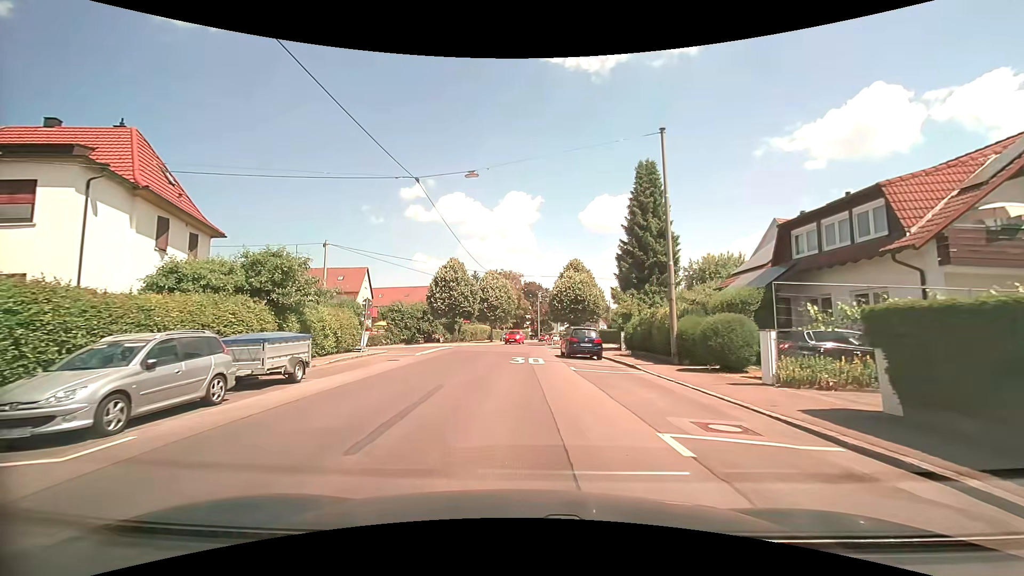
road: residential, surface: asphalt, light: Day
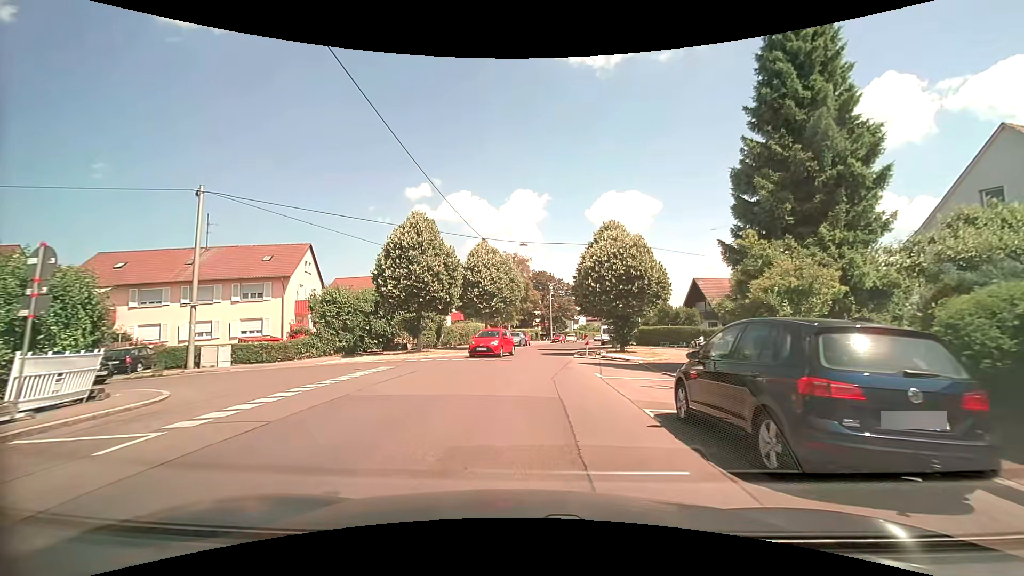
(-0.3, +19.4) m; 0°
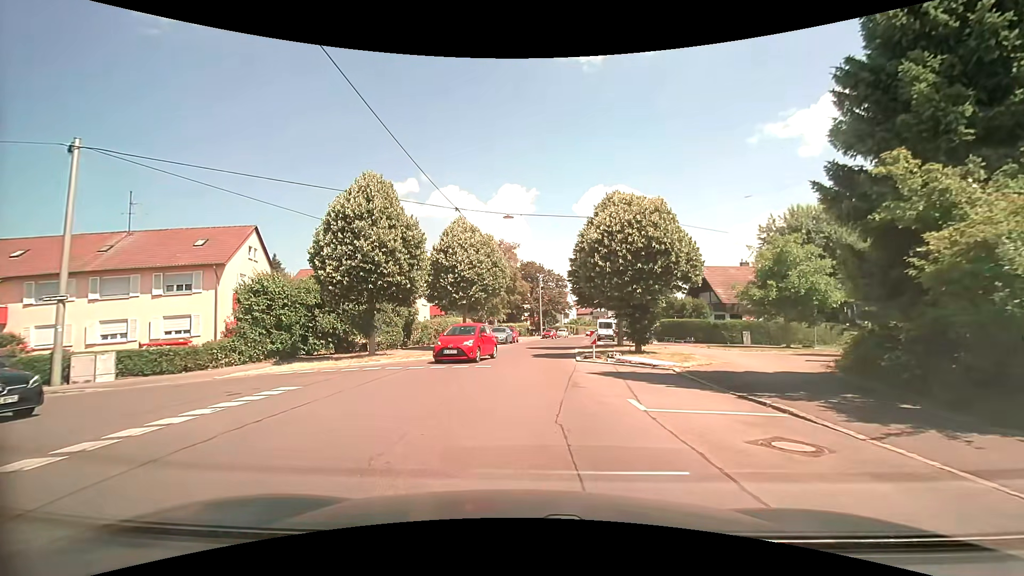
(0.0, +6.6) m; 0°
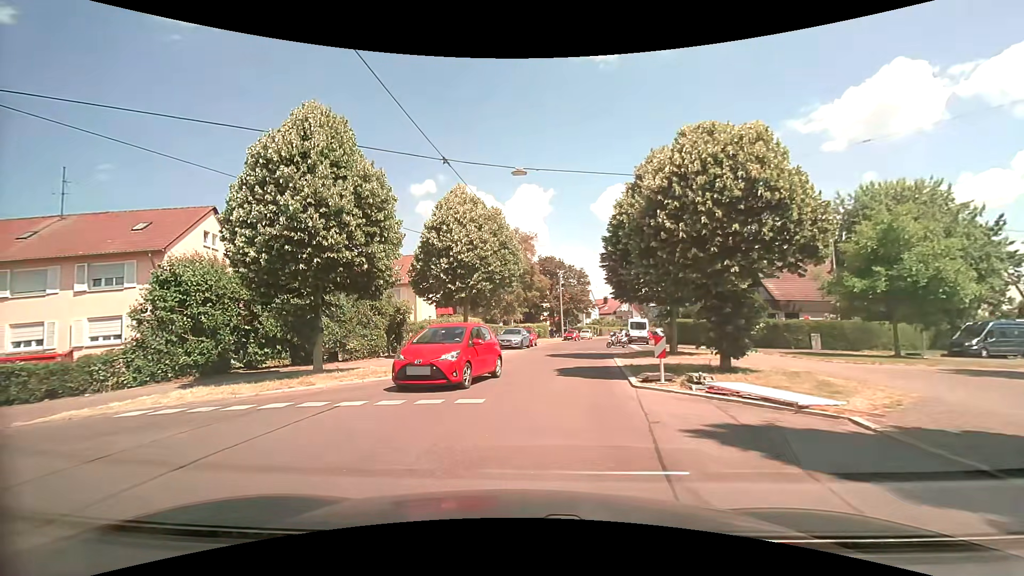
(+0.1, +7.3) m; -2°
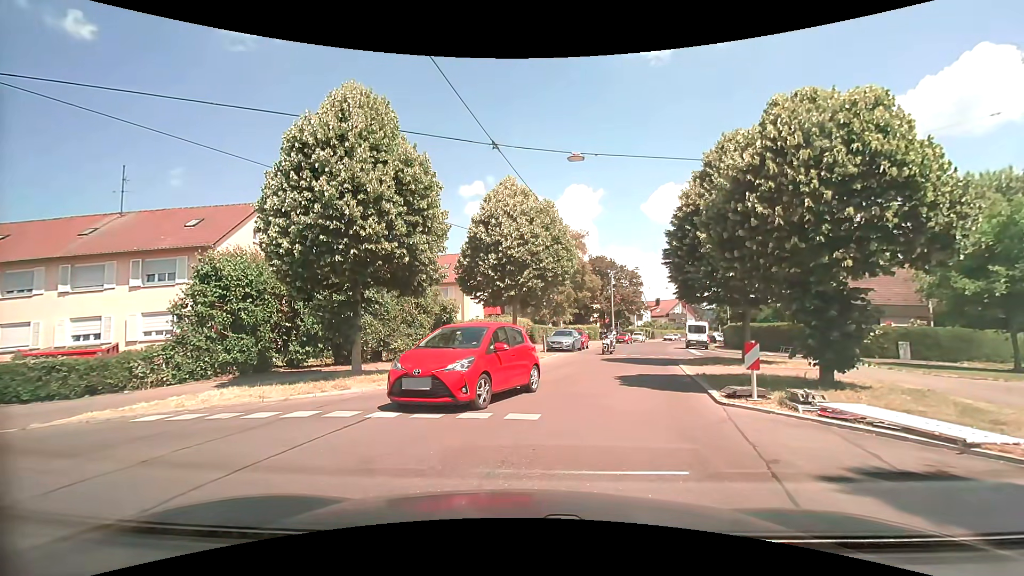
(0.0, +1.3) m; -2°
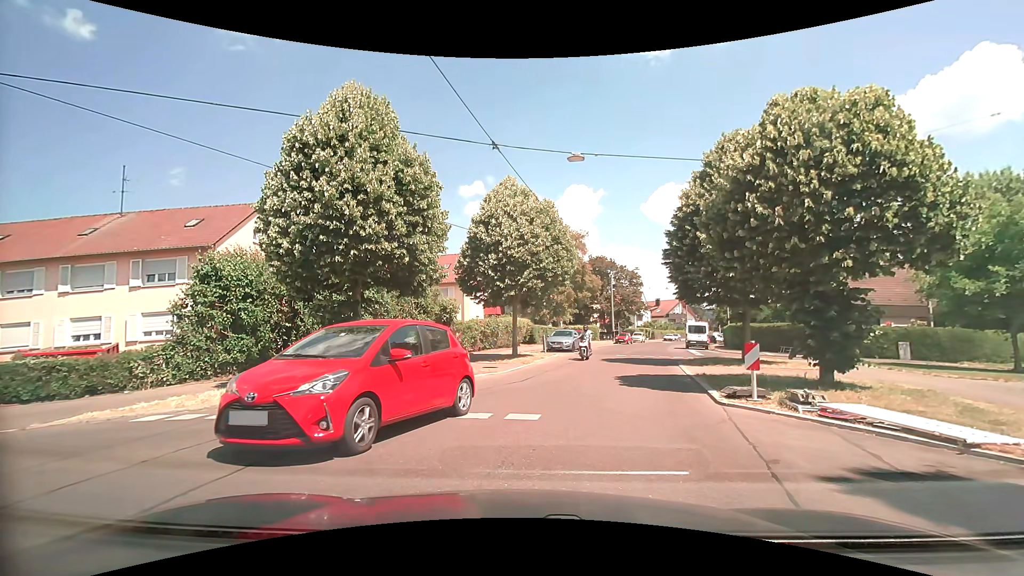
(0.0, 0.0) m; 0°
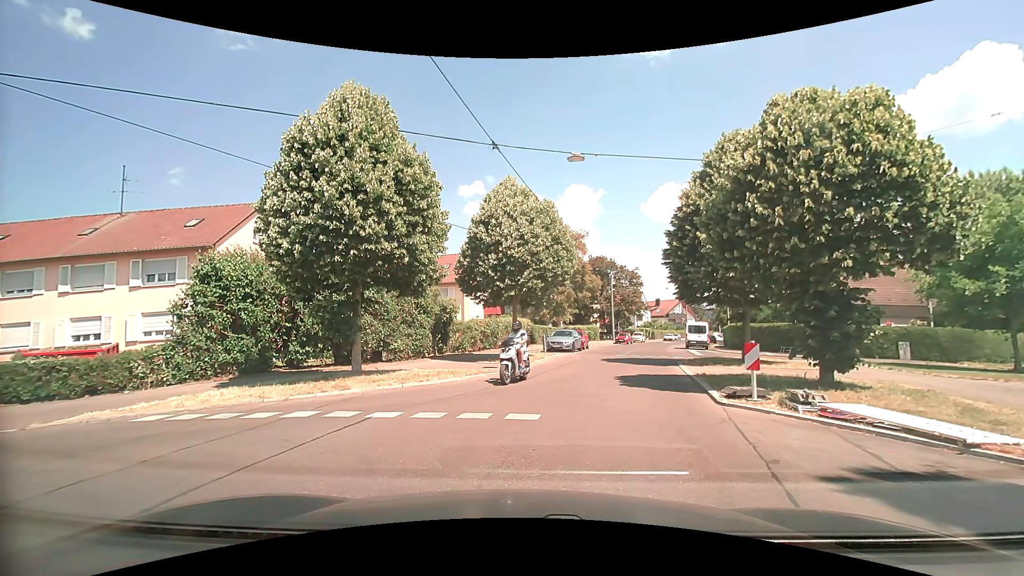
(0.0, 0.0) m; 0°
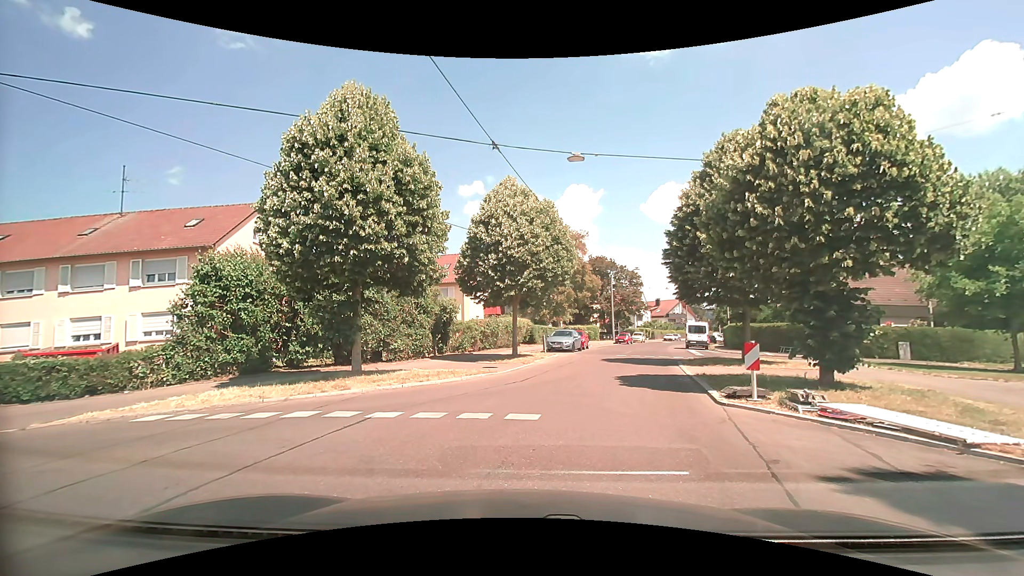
(0.0, 0.0) m; 0°
(-5, +8) (-15, +8) (-25, +7) (-35, +4) (-44, +2) (-54, 0) (-64, -2) (-74, -4) (-84, -4) (-94, -4) m
